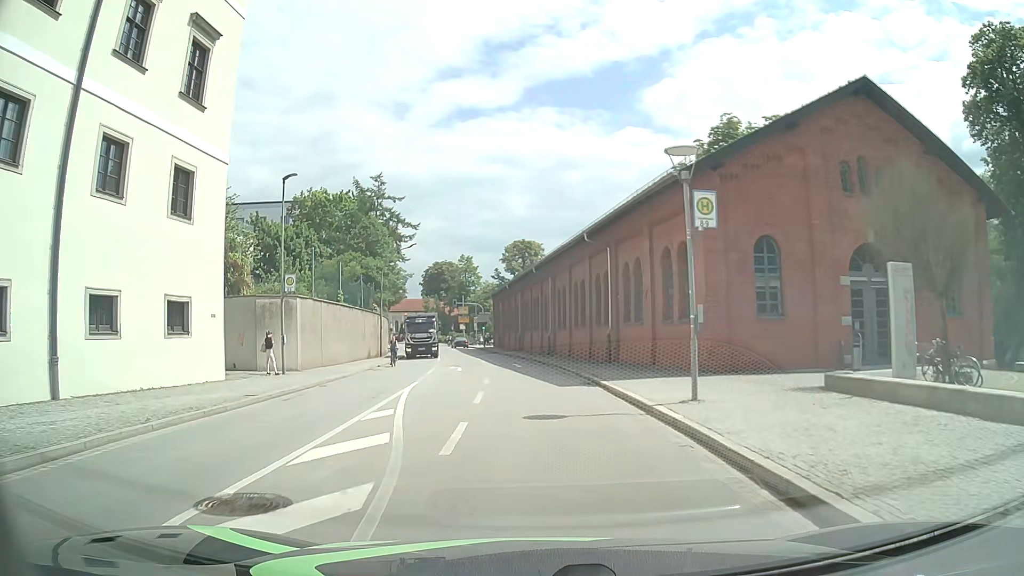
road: tertiary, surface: asphalt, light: Day
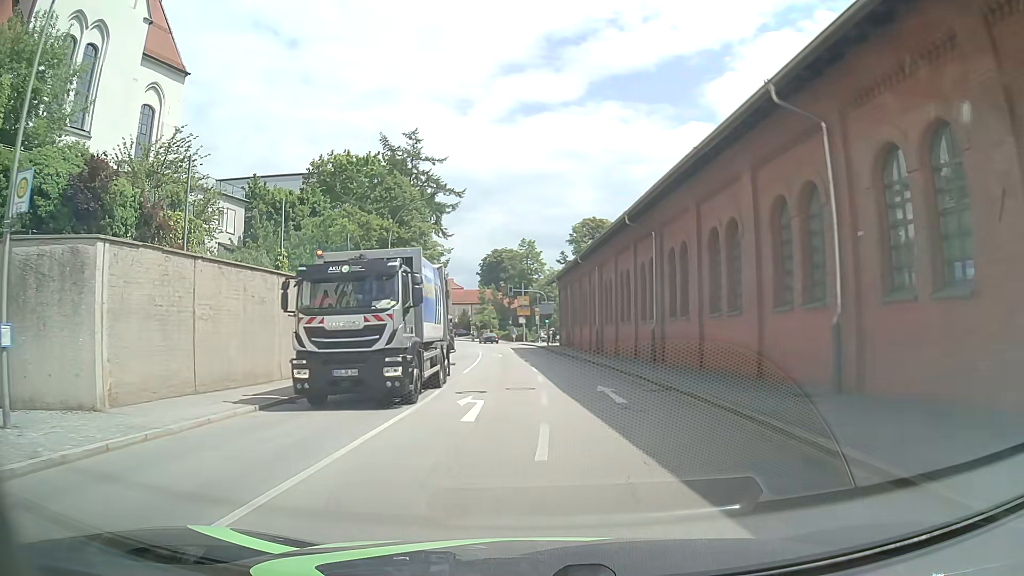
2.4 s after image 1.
(-0.9, +18.4) m; -6°
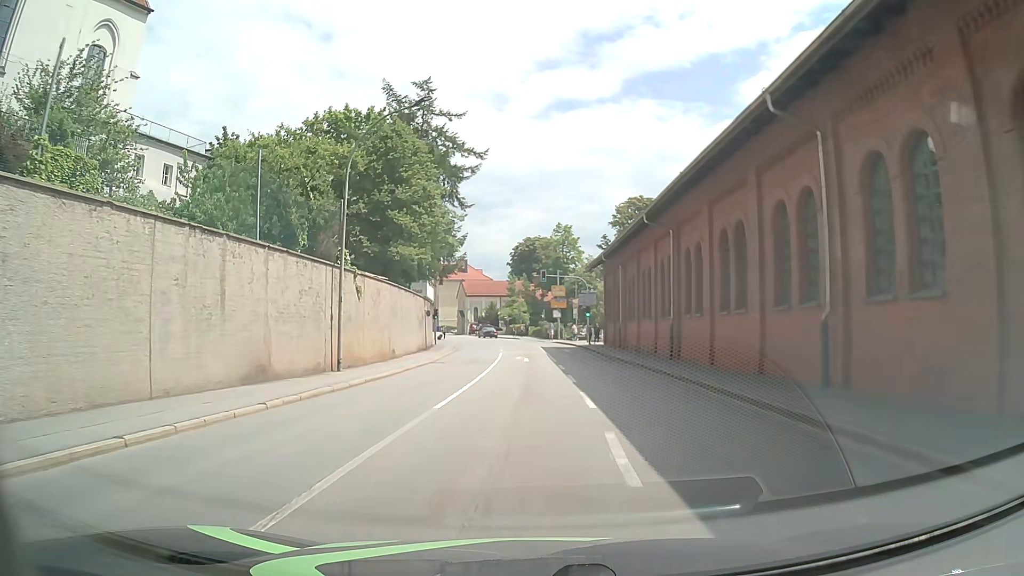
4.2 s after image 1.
(-0.3, +13.9) m; -2°
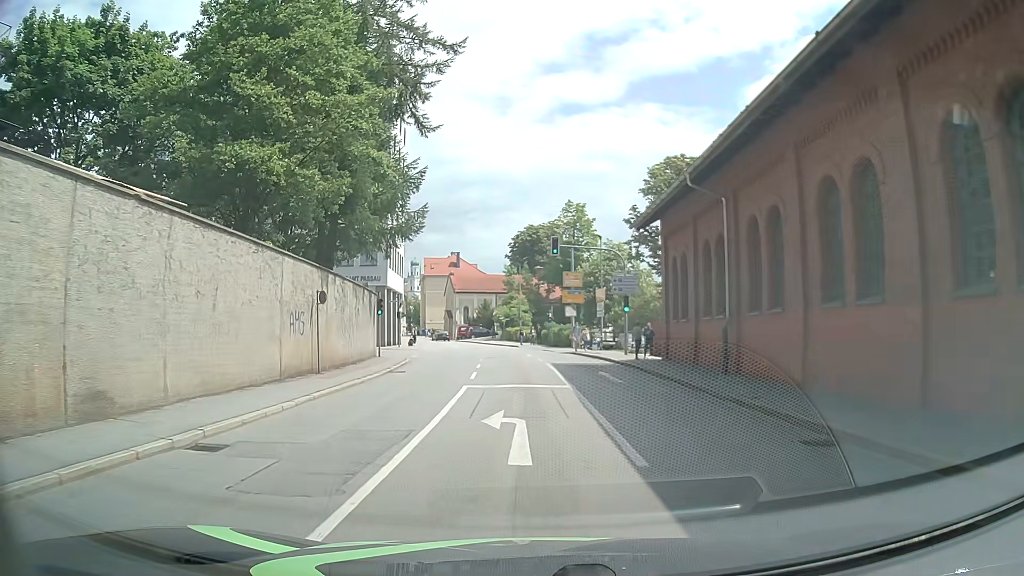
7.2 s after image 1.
(-0.5, +22.7) m; 0°
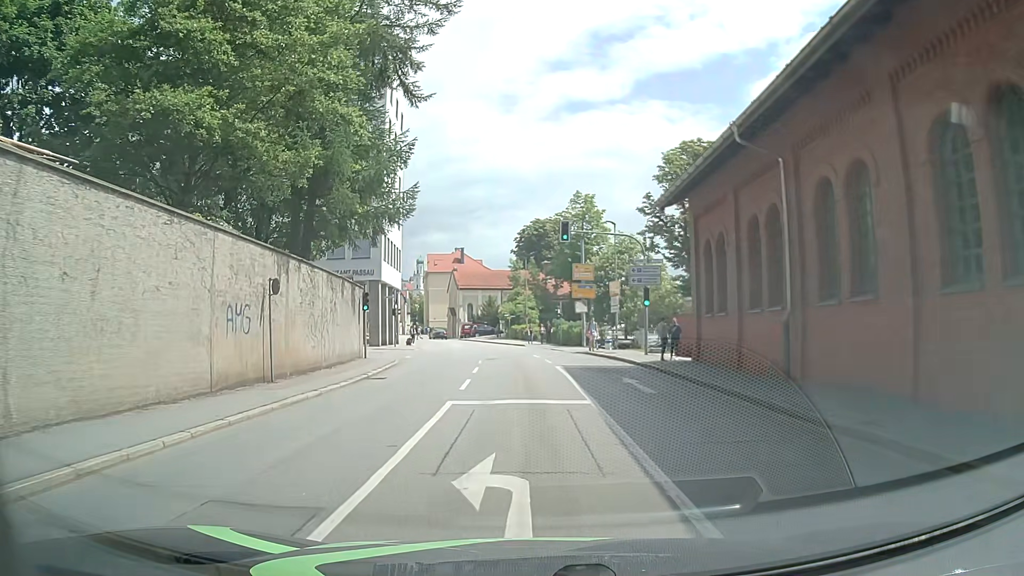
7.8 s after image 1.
(0.0, +4.5) m; 0°
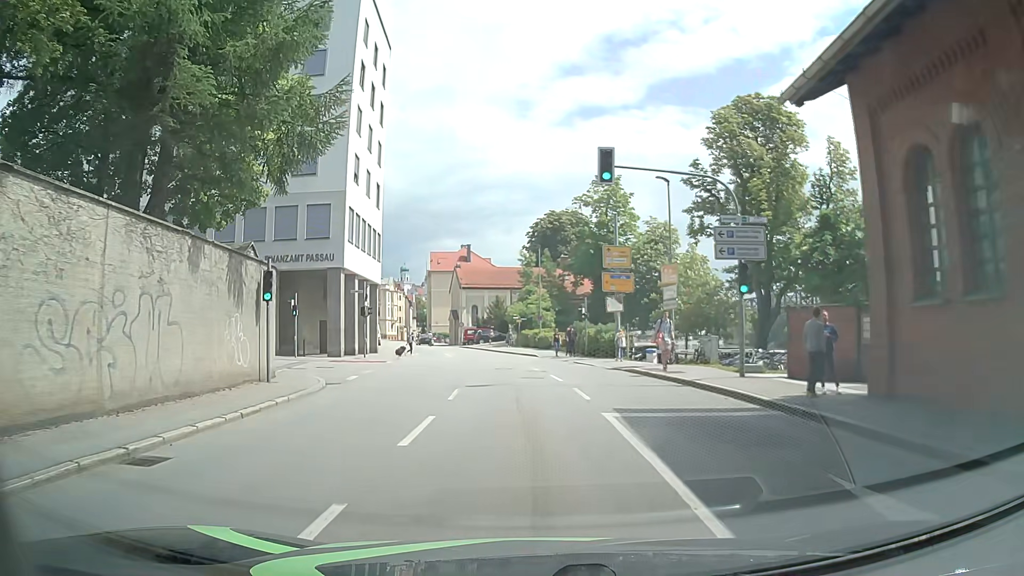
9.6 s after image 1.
(-0.4, +13.4) m; -2°
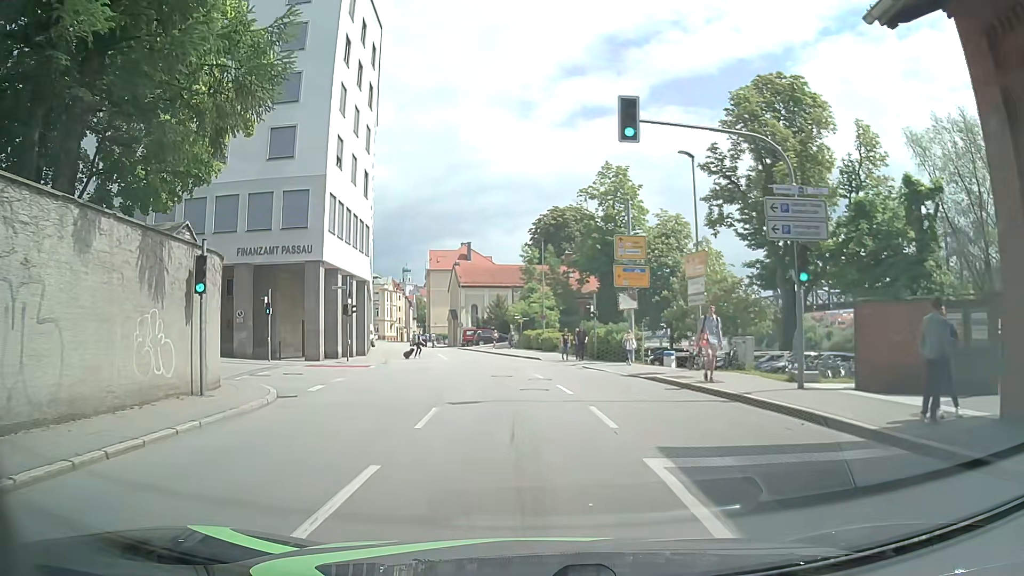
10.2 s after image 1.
(0.0, +4.2) m; 0°
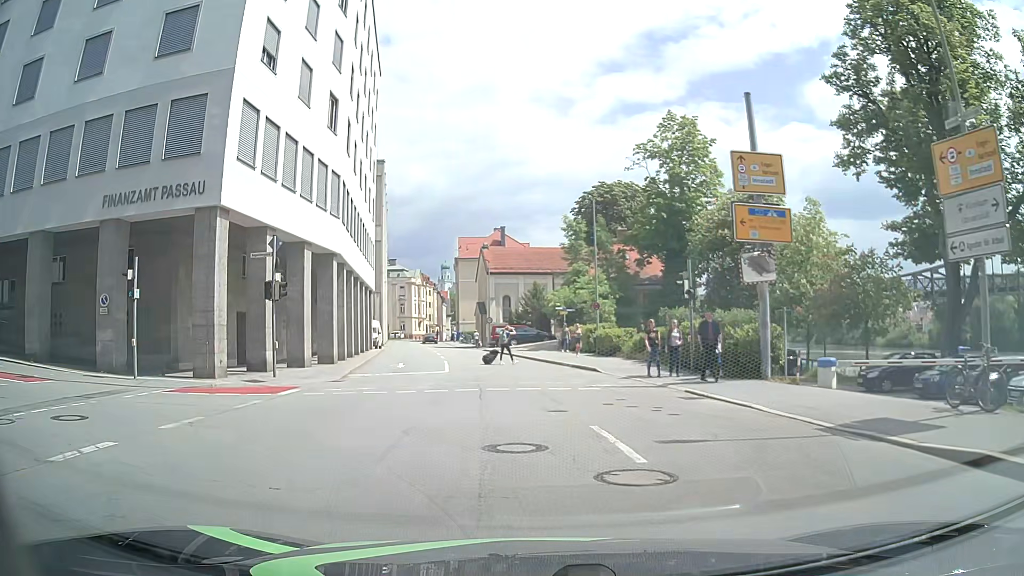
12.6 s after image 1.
(-0.4, +14.8) m; -4°
